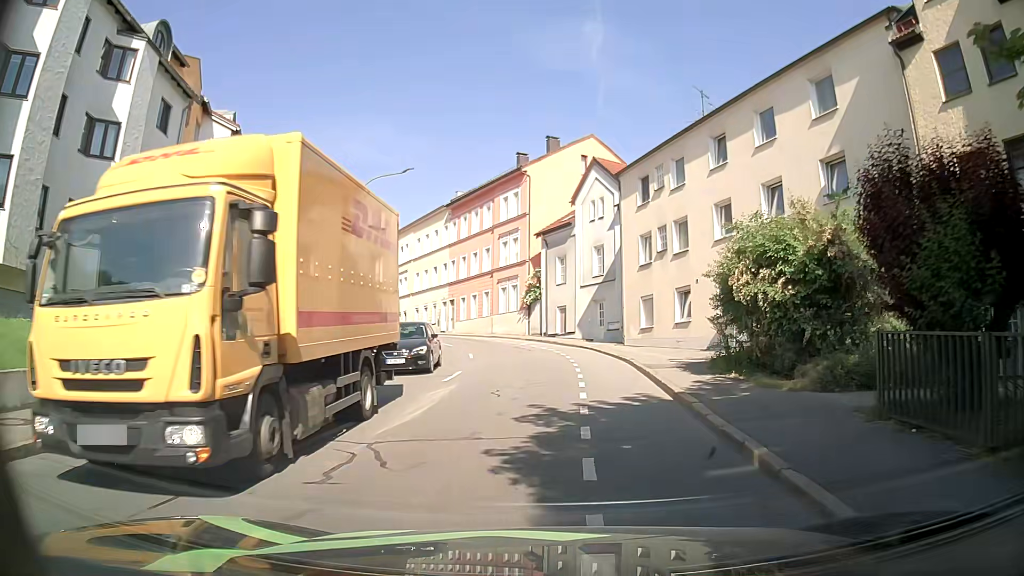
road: tertiary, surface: asphalt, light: Day
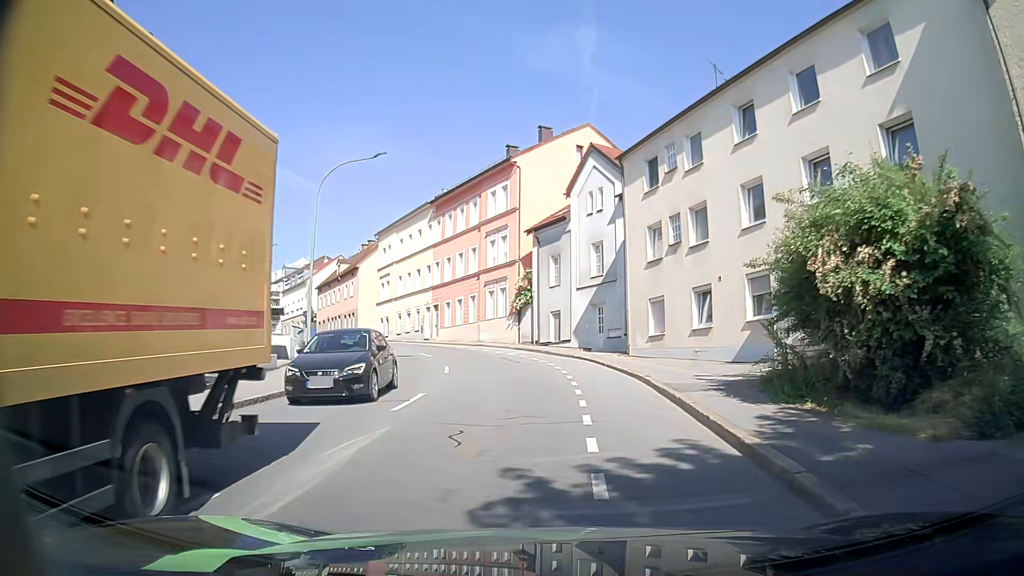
(+0.1, +4.6) m; +2°
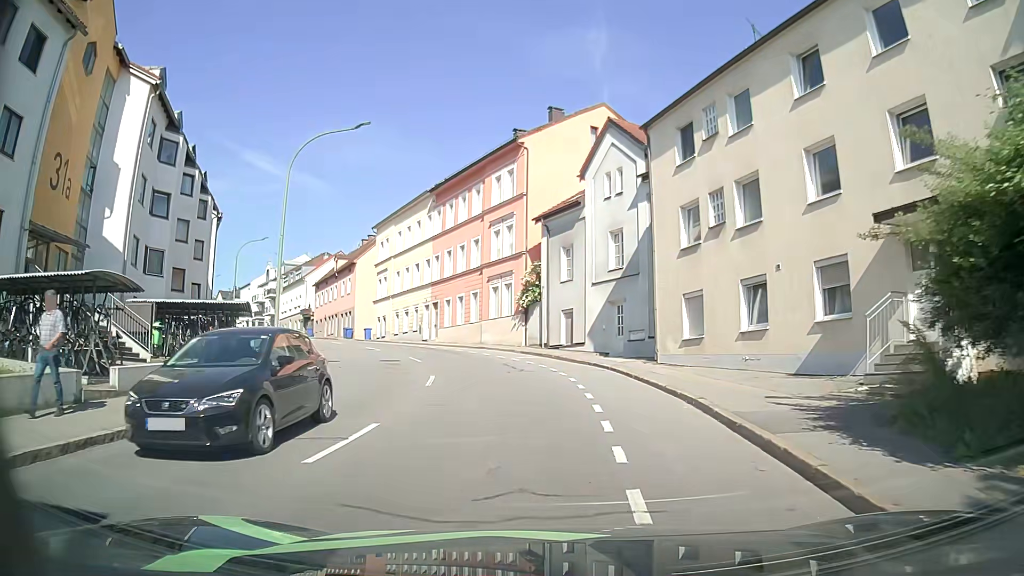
(-0.1, +4.7) m; -2°
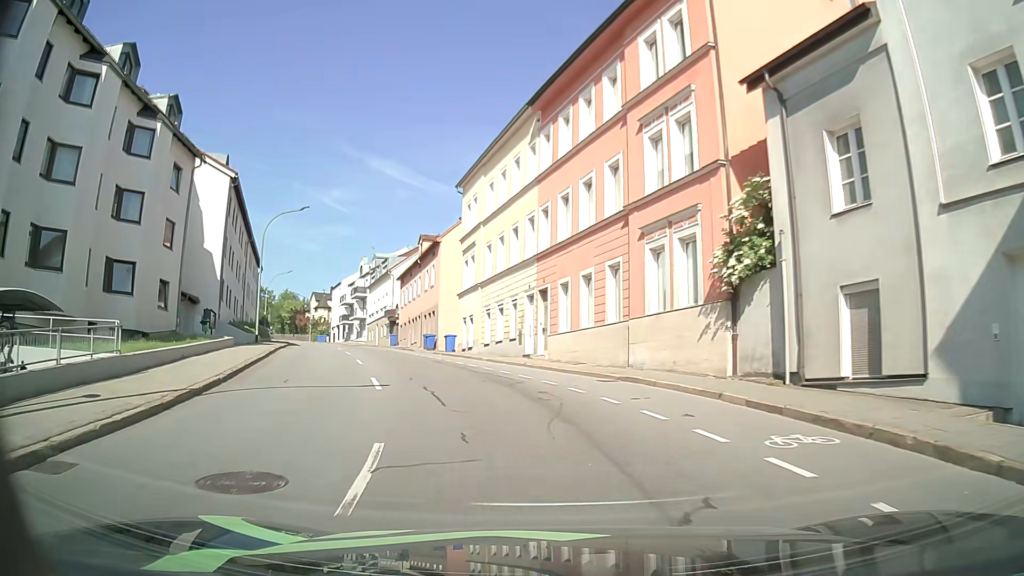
(-1.7, +20.7) m; -11°
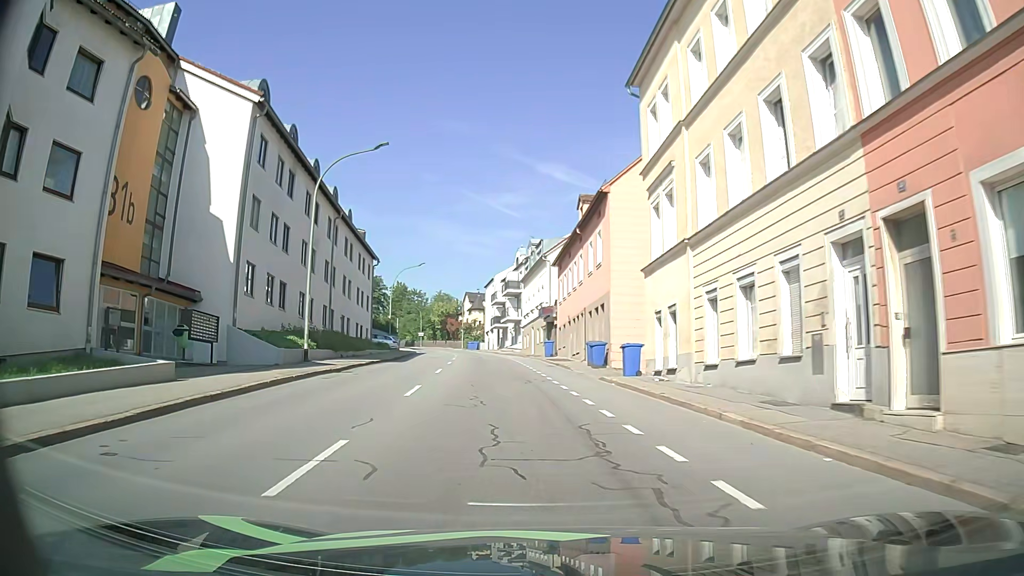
(-2.3, +18.0) m; -15°
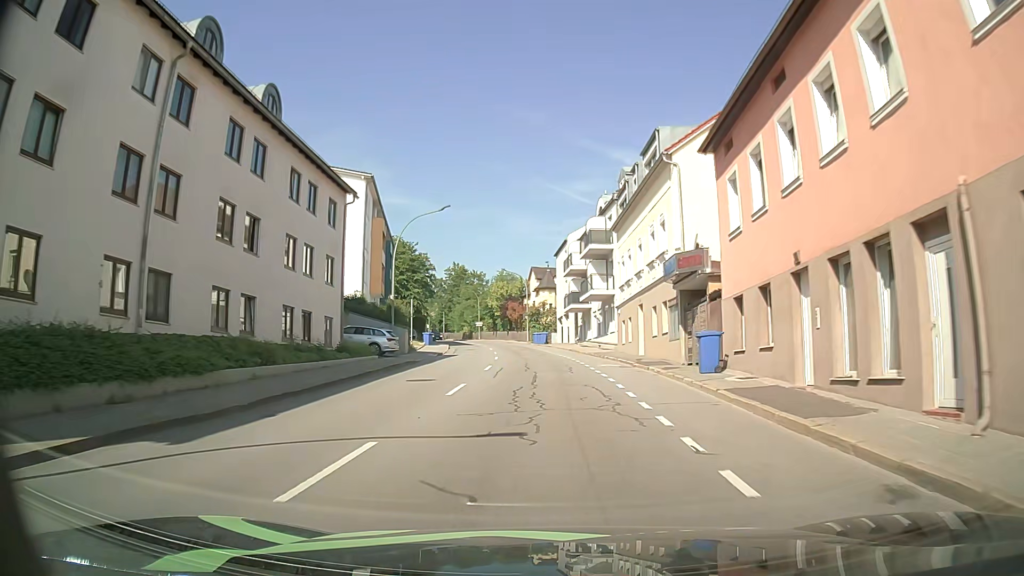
(-2.2, +27.9) m; -7°
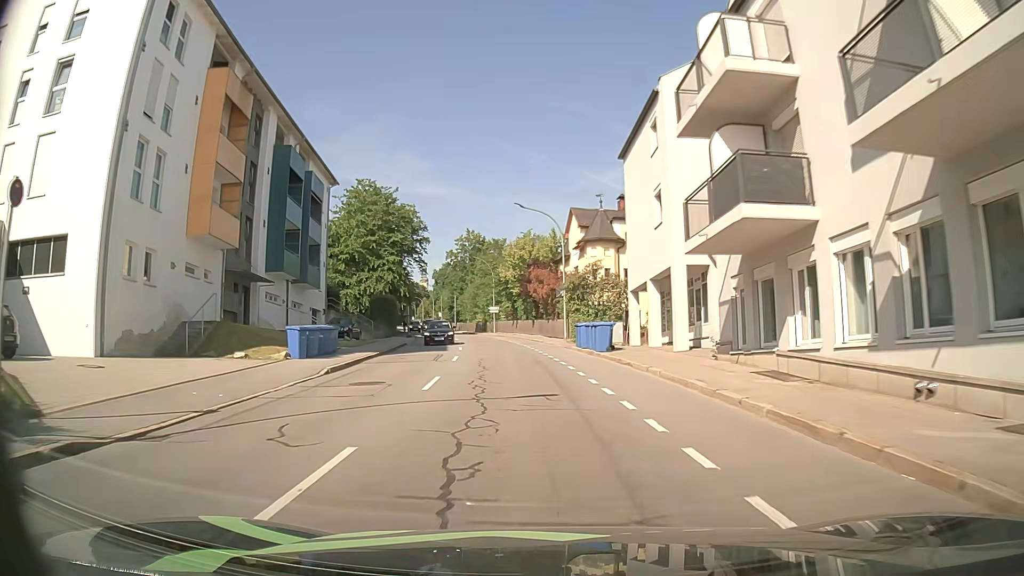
(-1.0, +37.0) m; -3°
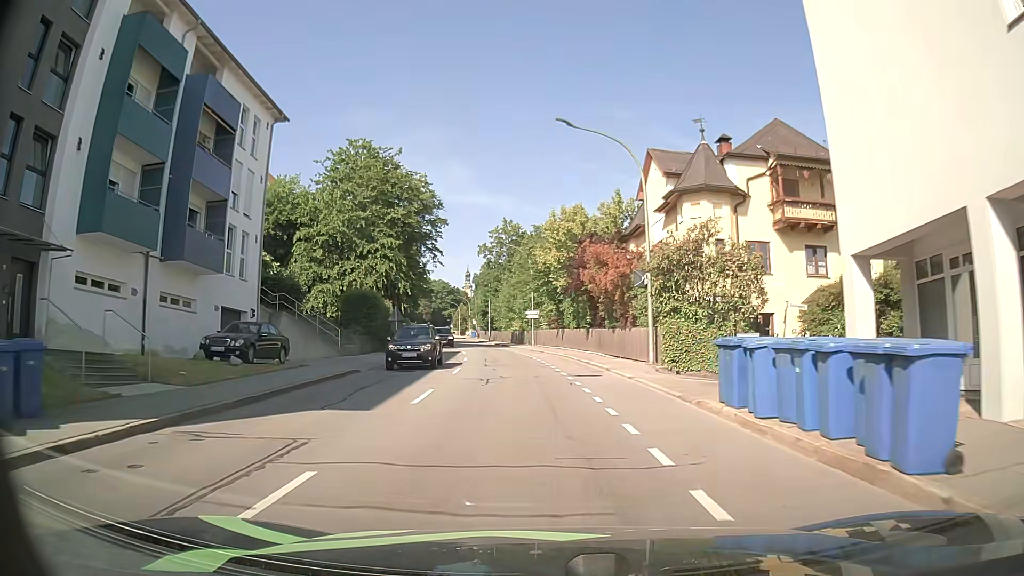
(-0.8, +19.3) m; -5°
(0, +10) (-1, +20) (-2, +30) (-3, +40) (-4, +50) (-5, +60) (-7, +70) (-9, +79) (-10, +89) (-12, +99) m
